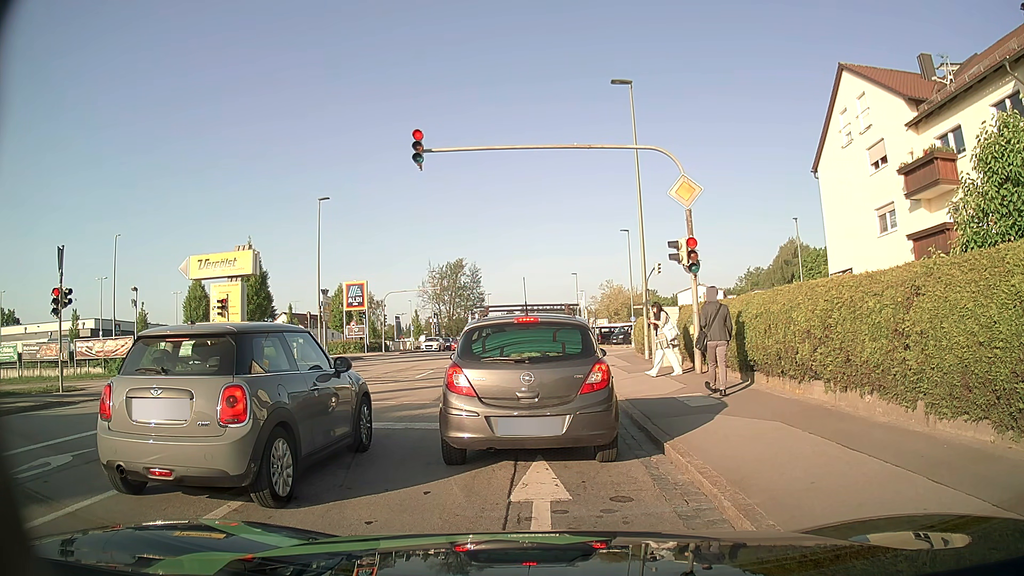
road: tertiary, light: Day
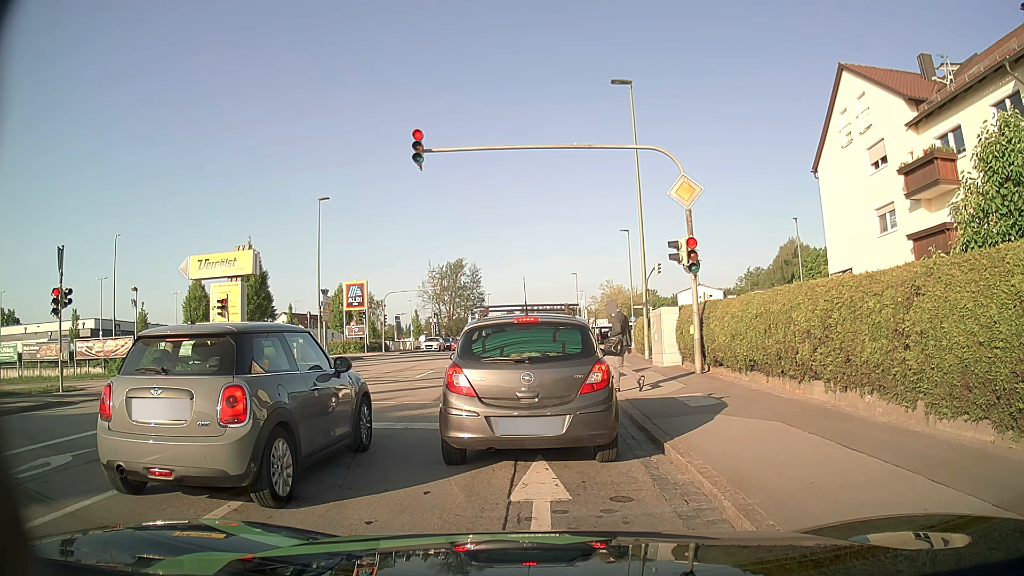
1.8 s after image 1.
(0.0, 0.0) m; 0°
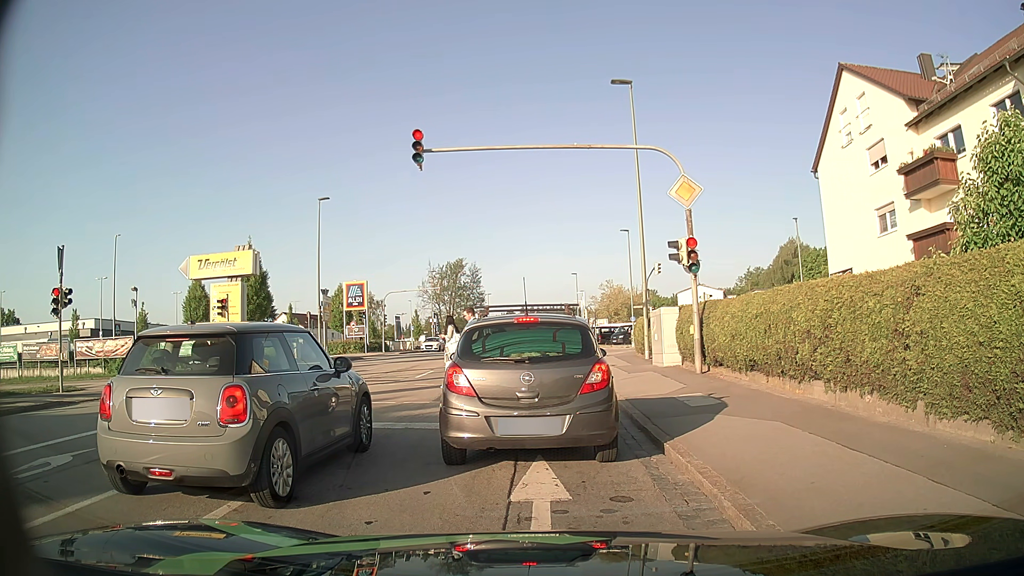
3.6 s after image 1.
(0.0, 0.0) m; 0°
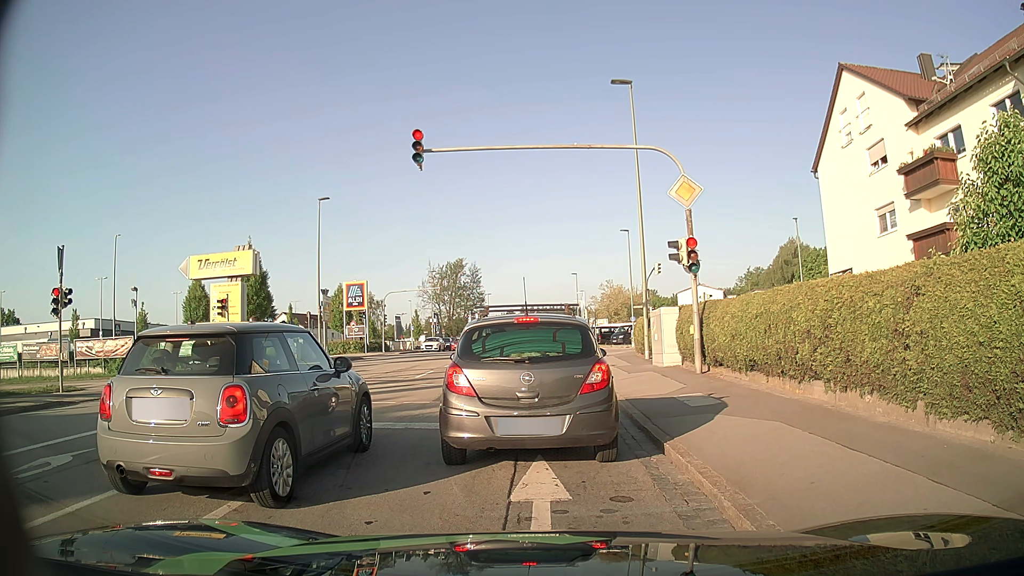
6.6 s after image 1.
(0.0, 0.0) m; 0°
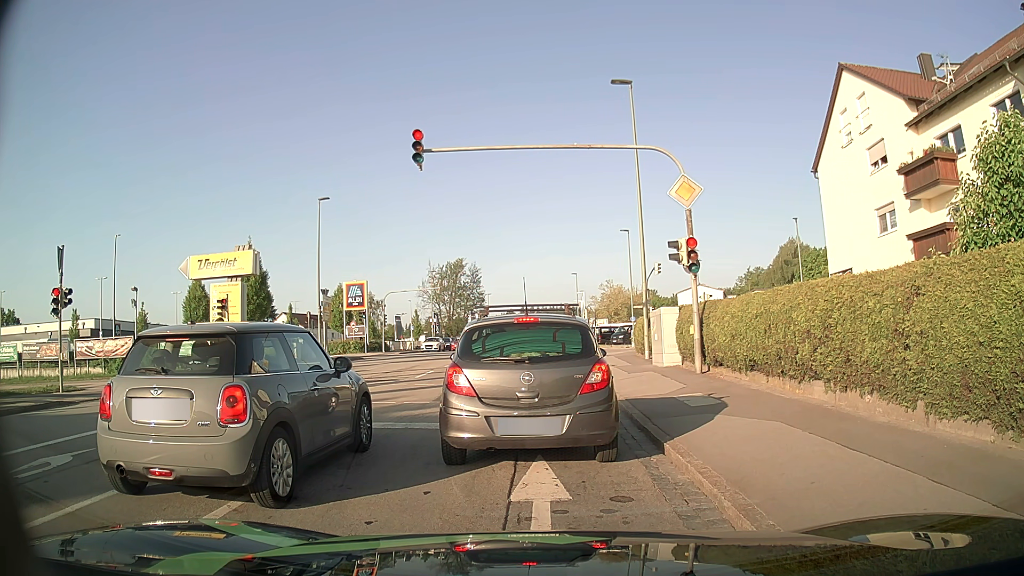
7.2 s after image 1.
(0.0, 0.0) m; 0°
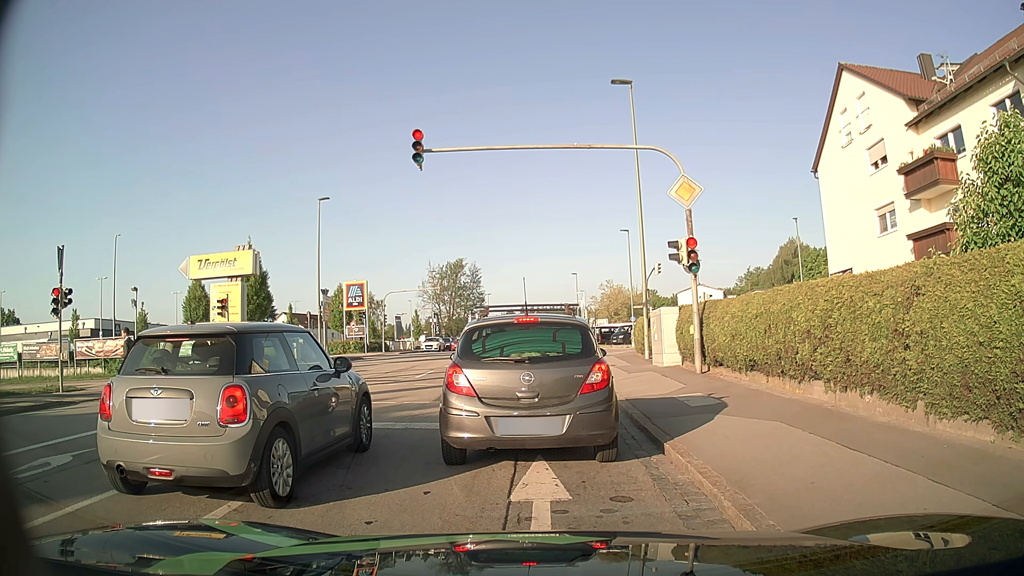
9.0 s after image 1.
(0.0, 0.0) m; 0°
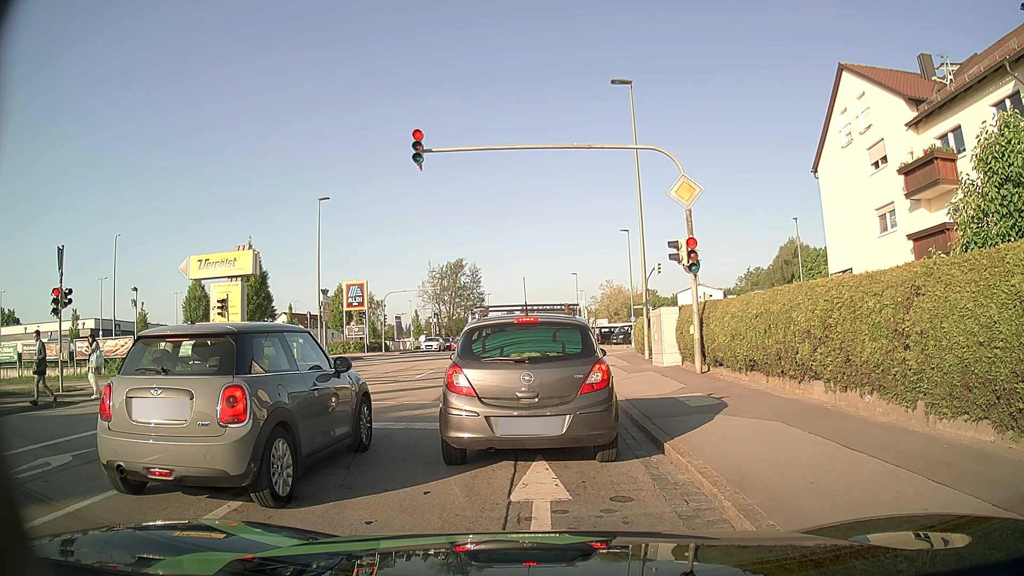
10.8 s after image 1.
(0.0, 0.0) m; 0°
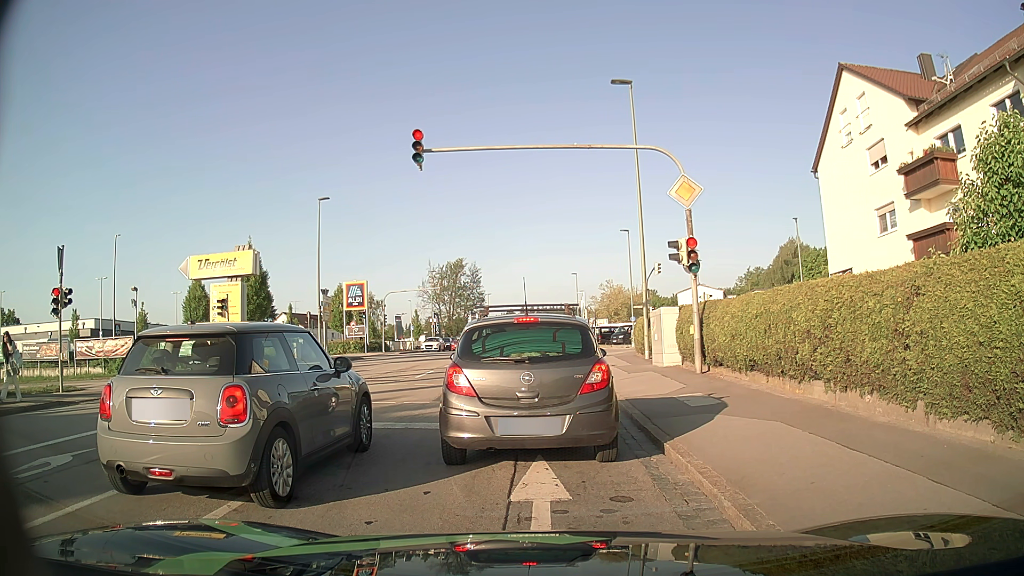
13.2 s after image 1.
(0.0, 0.0) m; 0°
(0, +10) (-1, +20) (-1, +30) (-2, +40) (-2, +50) (-3, +60) (-3, +70) (-4, +80) (-4, +90) (-4, +100) m
